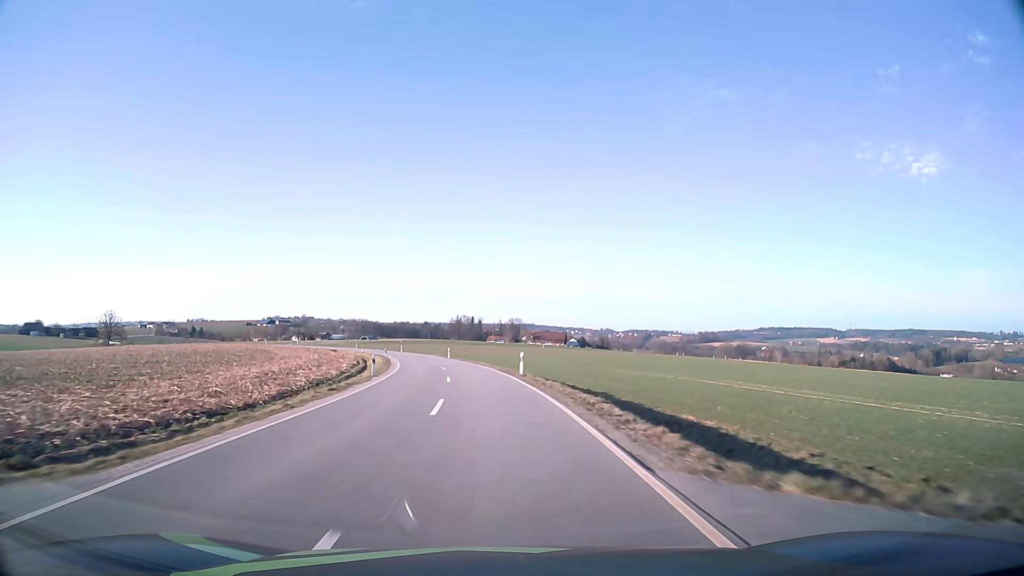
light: Day
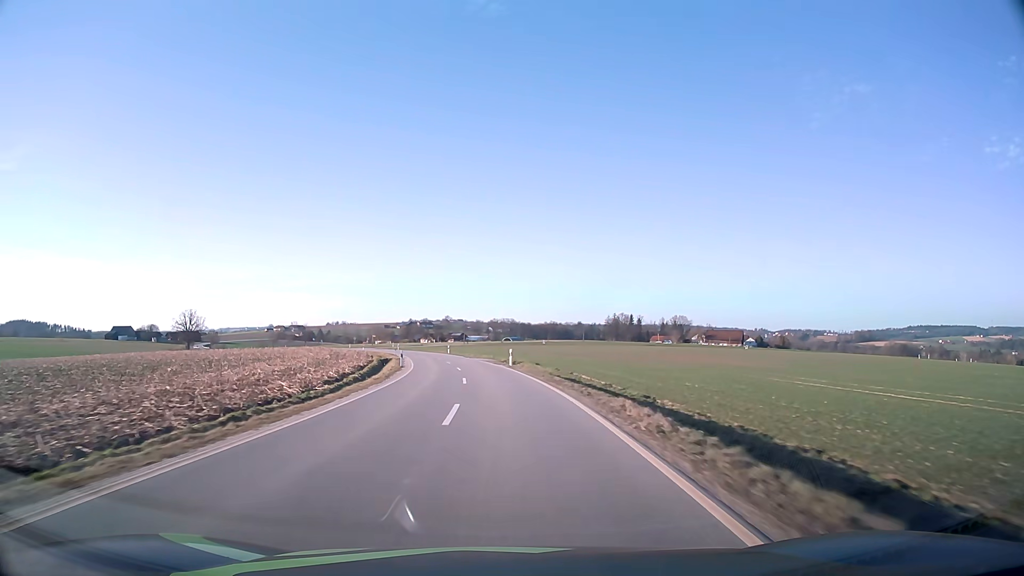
(-8.7, +74.5) m; -13°
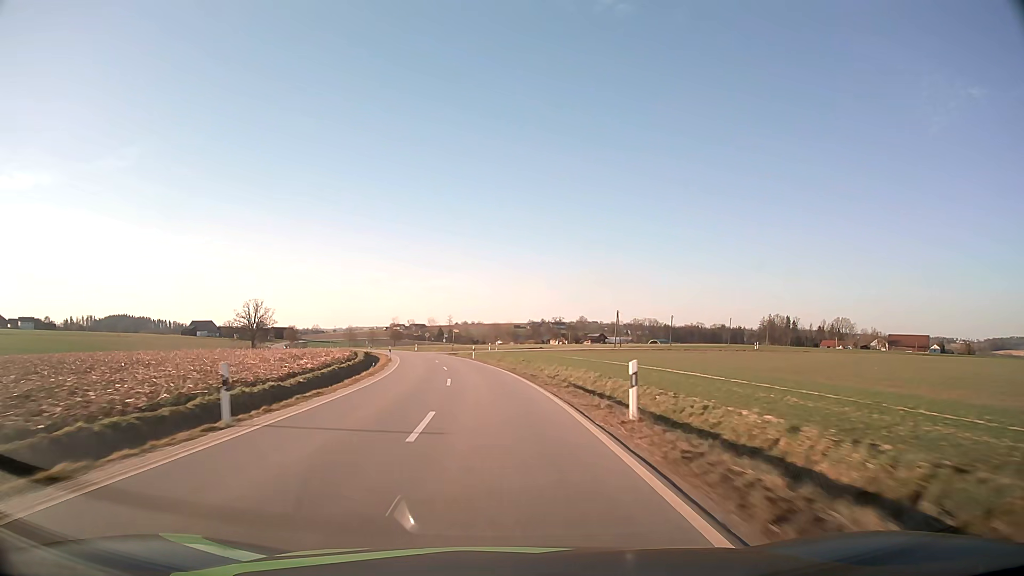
(-7.1, +75.0) m; -11°
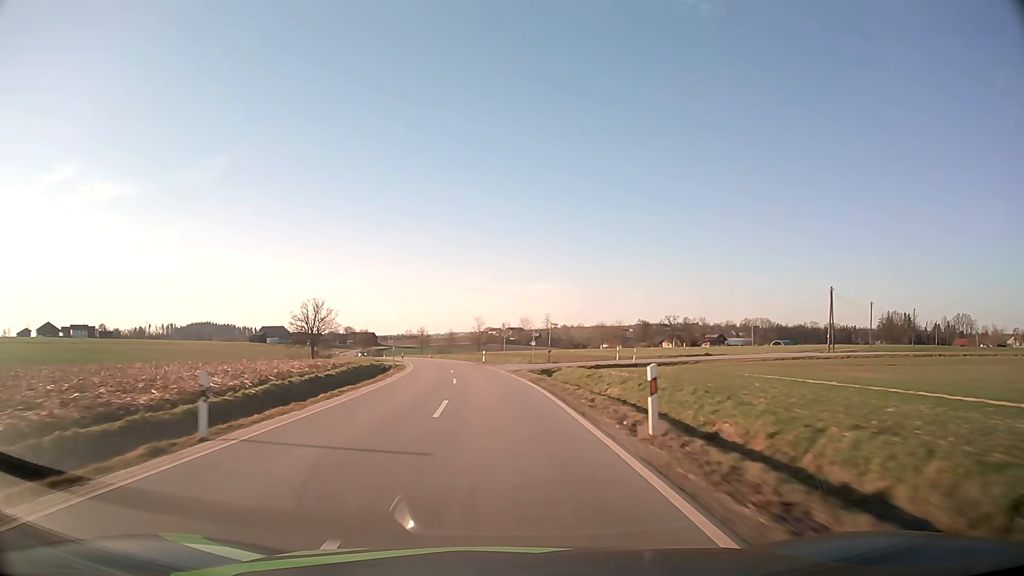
(-3.4, +45.0) m; -9°
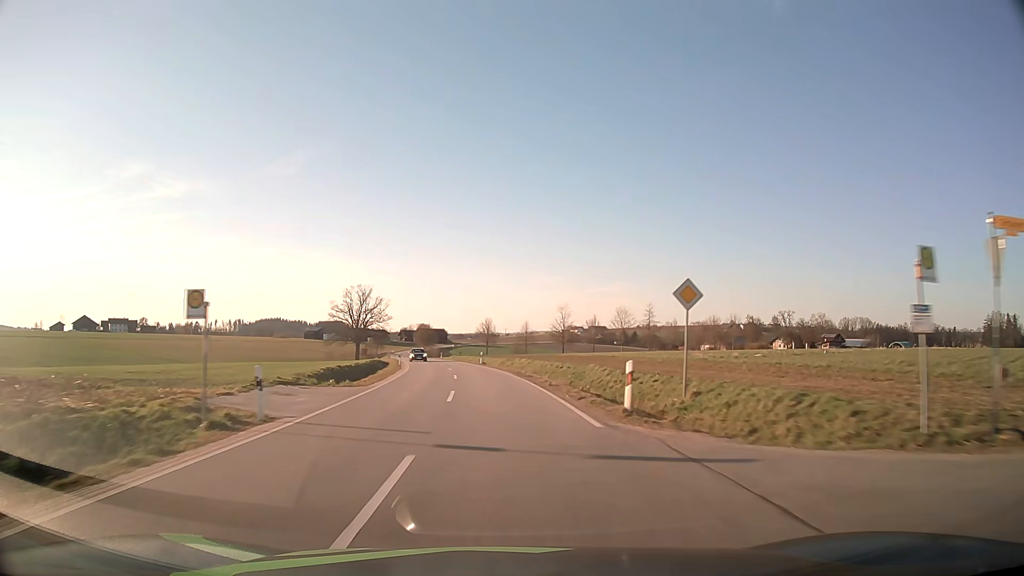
(-2.6, +45.1) m; -7°
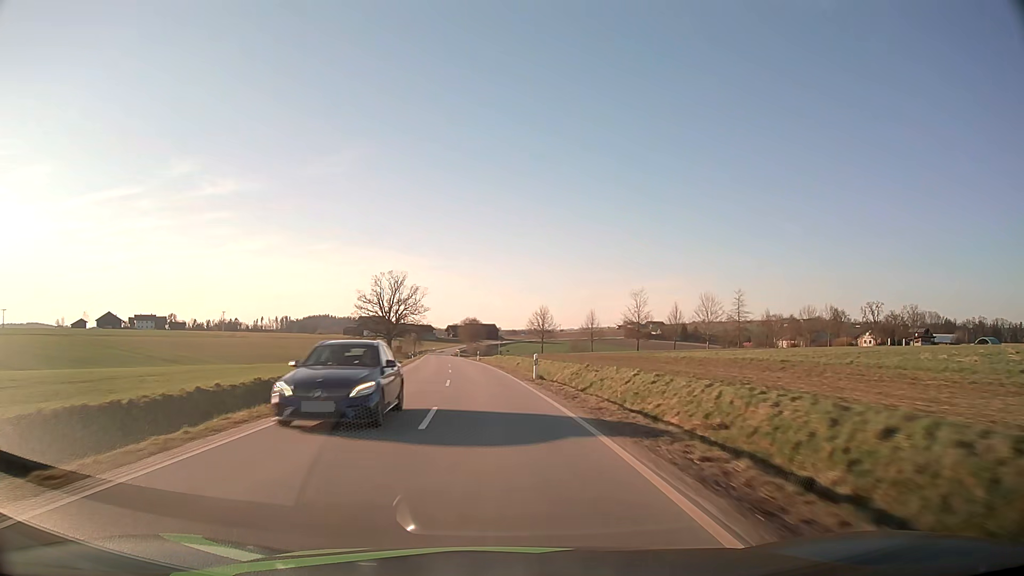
(-1.0, +30.1) m; -4°
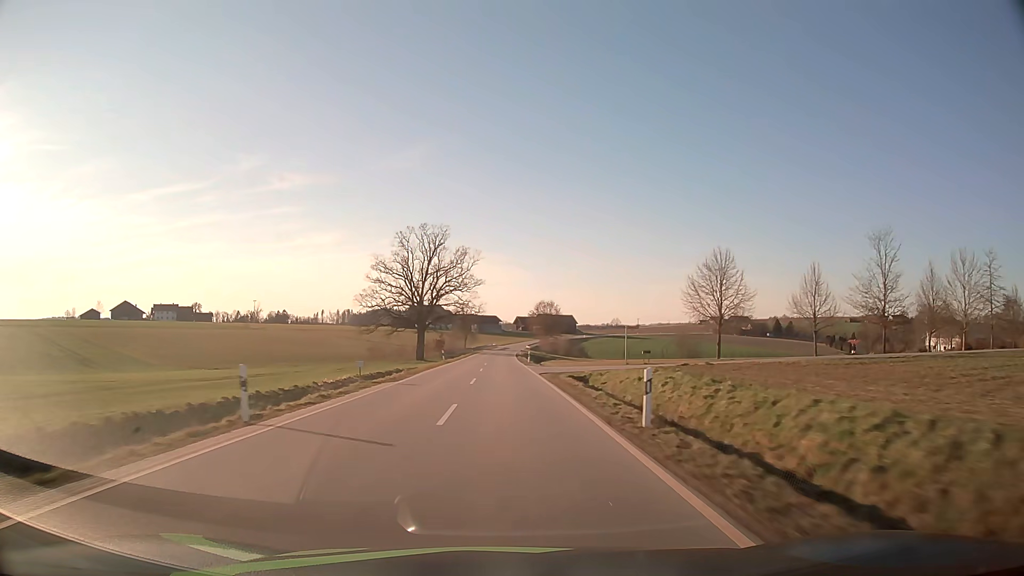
(-4.4, +60.4) m; -6°
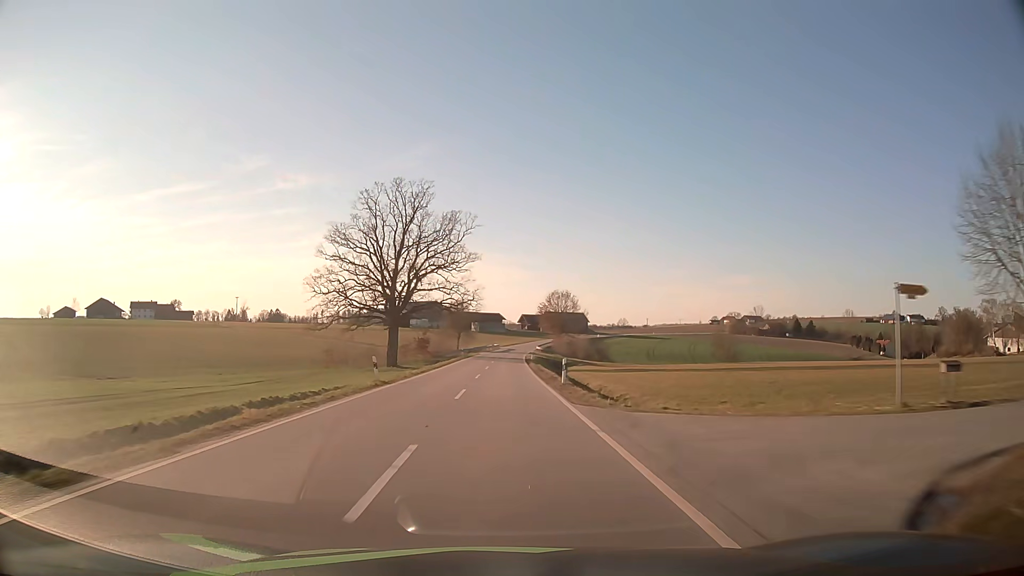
(-0.1, +30.6) m; 0°
(0, +10) (0, +20) (0, +30) (0, +40) (0, +50) (0, +60) (0, +70) (+1, +80) (+1, +90) (+2, +100) m
